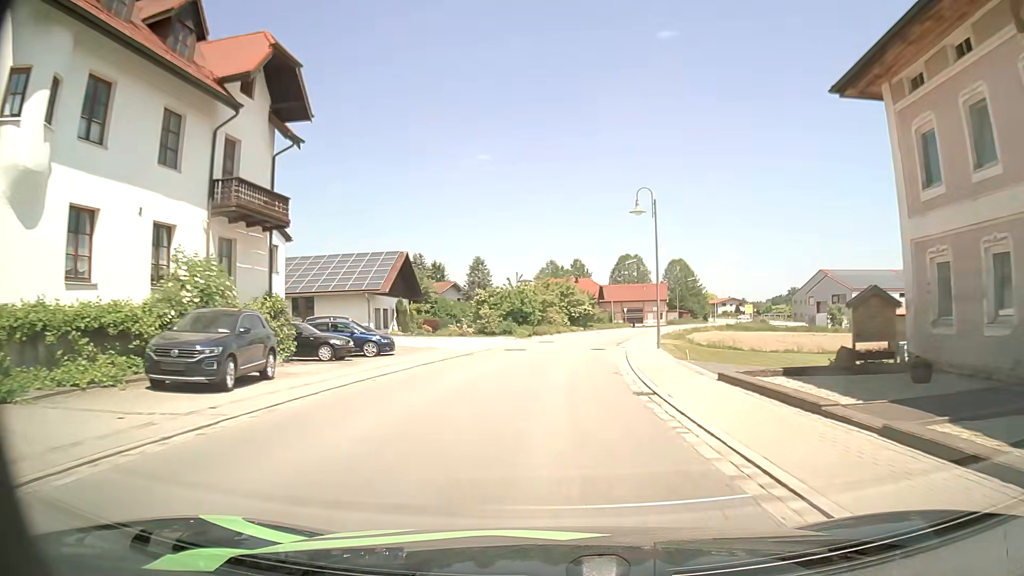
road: secondary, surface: asphalt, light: Day
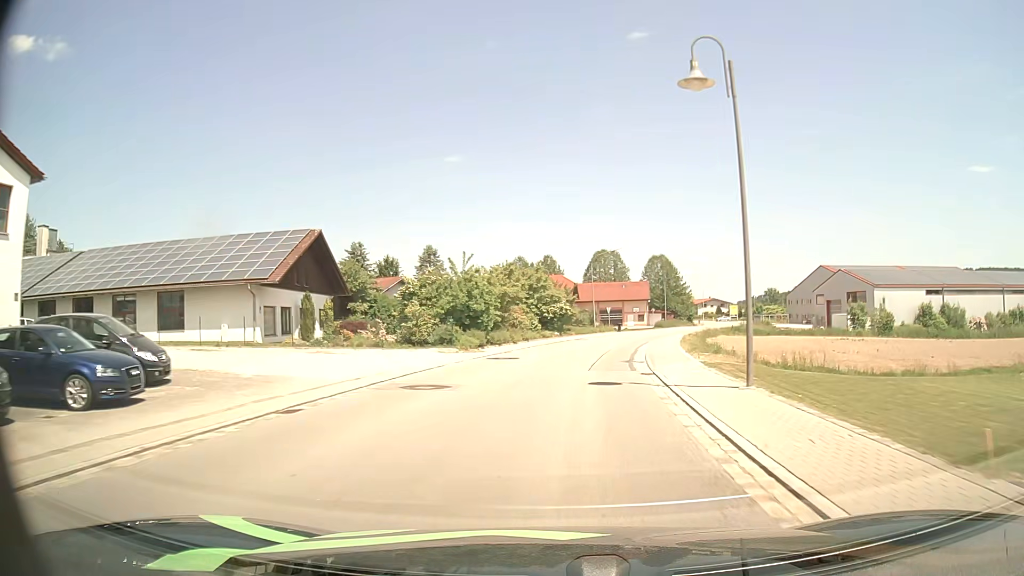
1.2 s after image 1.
(+0.2, +16.6) m; +2°
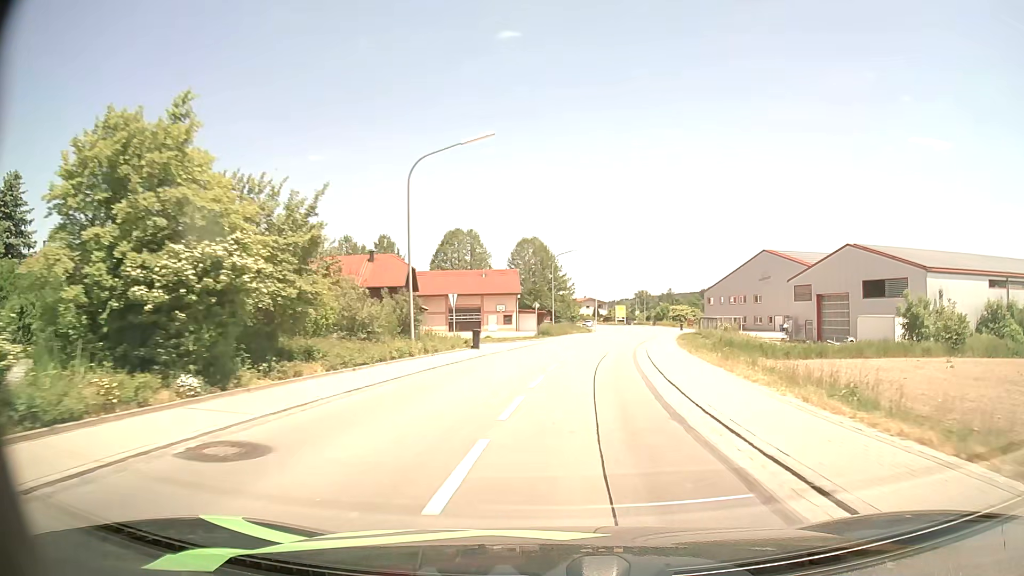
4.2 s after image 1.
(+3.9, +40.2) m; +12°
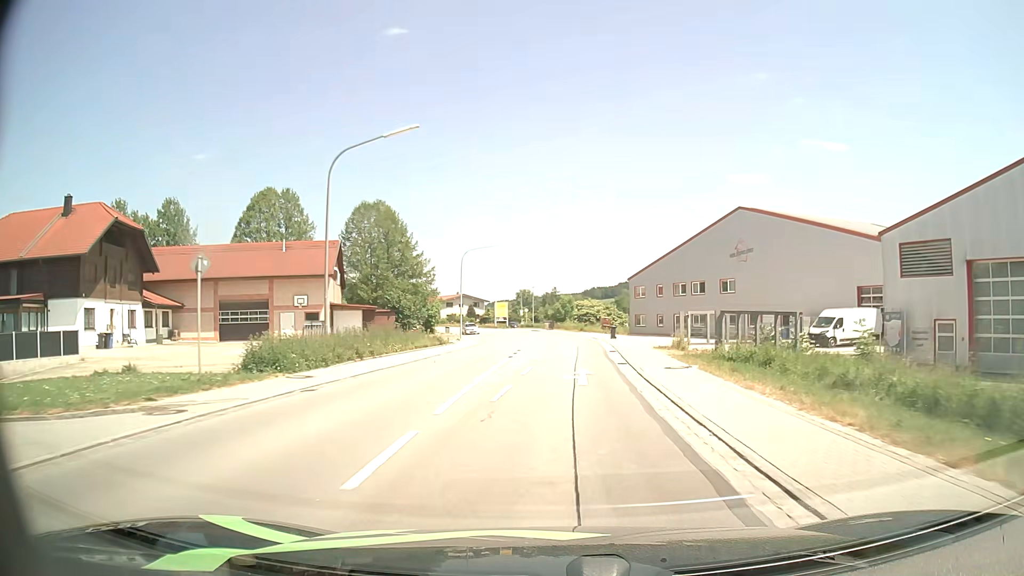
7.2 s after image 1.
(+3.9, +39.4) m; +11°
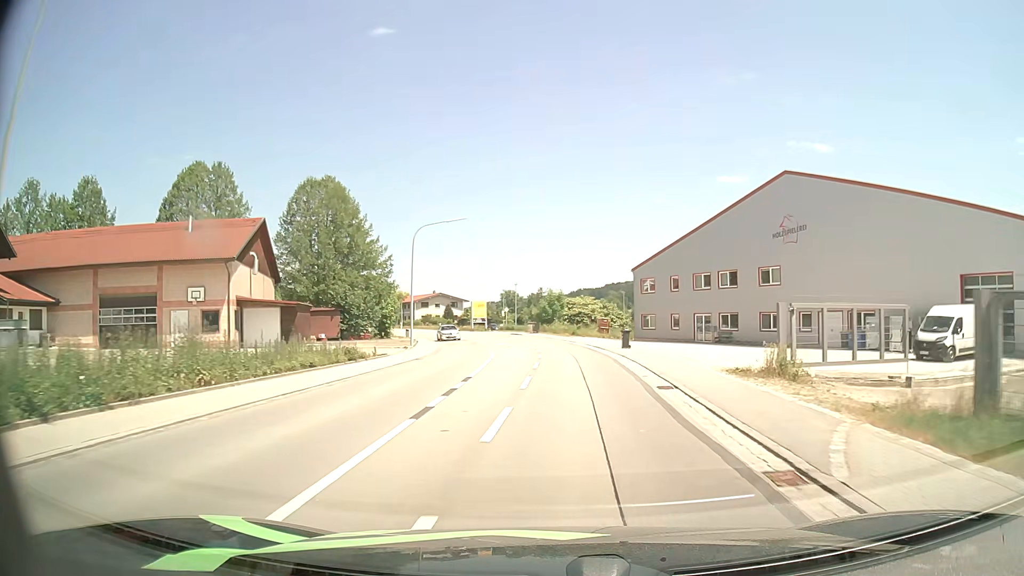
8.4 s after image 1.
(+0.1, +15.9) m; +1°
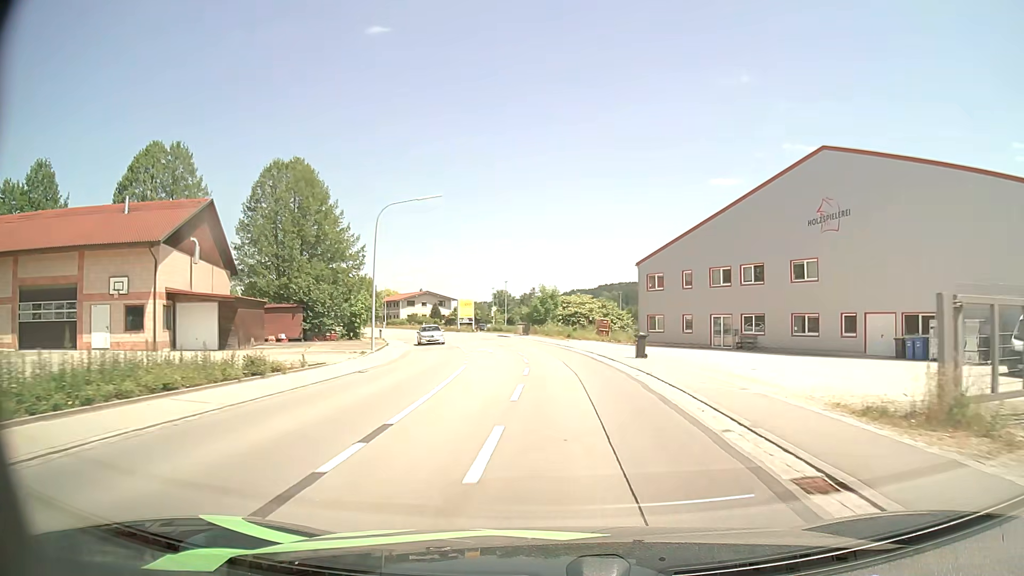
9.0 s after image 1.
(0.0, +7.9) m; +1°
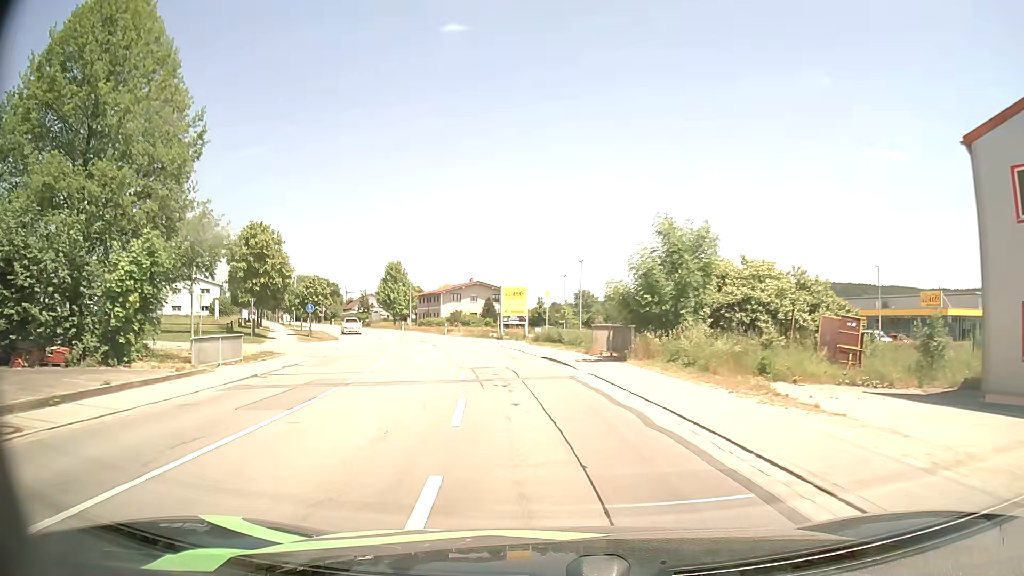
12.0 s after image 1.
(-1.3, +38.7) m; -7°
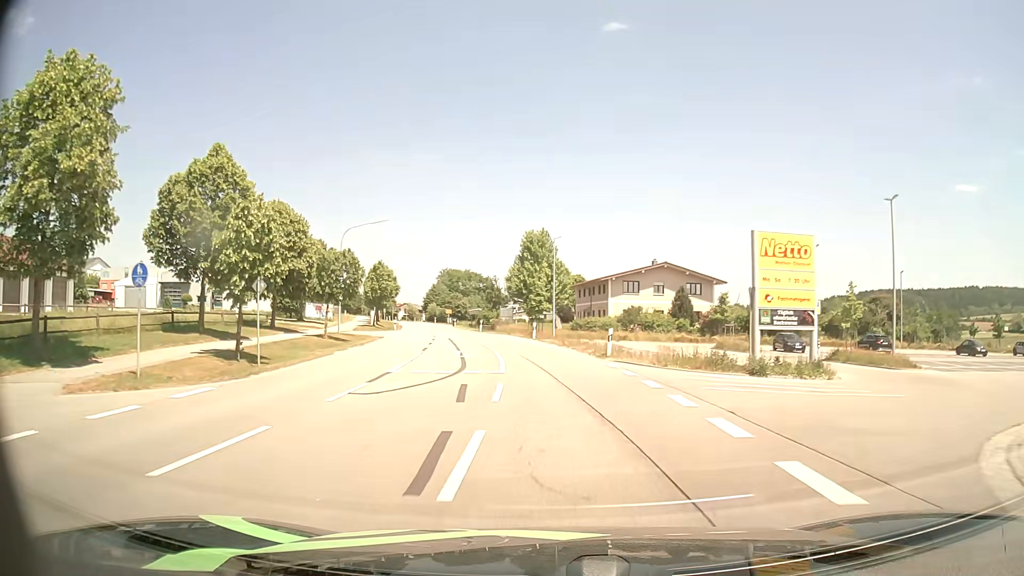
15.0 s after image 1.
(-5.2, +37.8) m; -15°
(0, +10) (-1, +20) (-2, +30) (-3, +40) (-5, +50) (-7, +59) (-9, +69) (-12, +79) (-14, +89) (-17, +98) m
